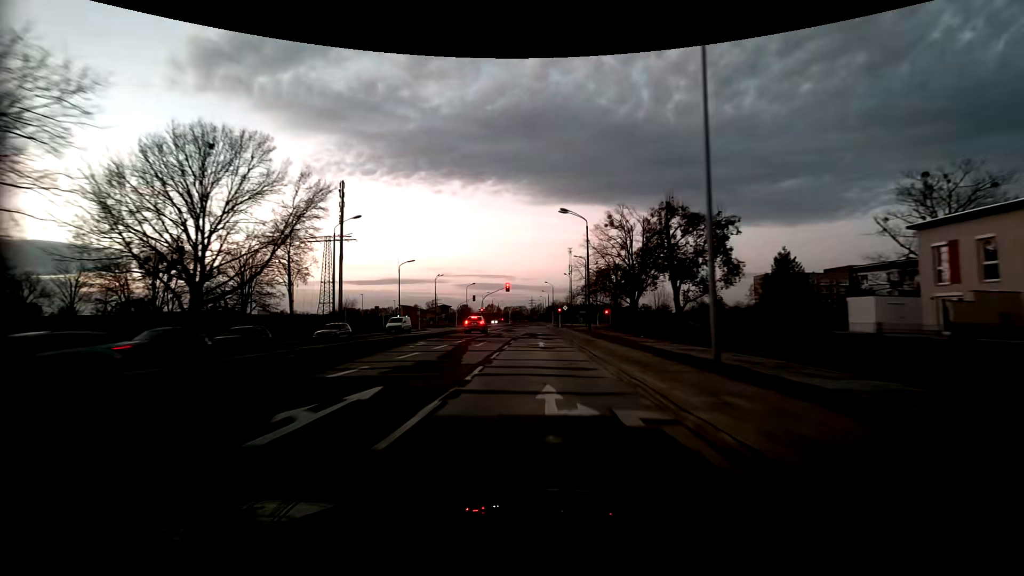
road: tertiary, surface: asphalt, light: Dusk
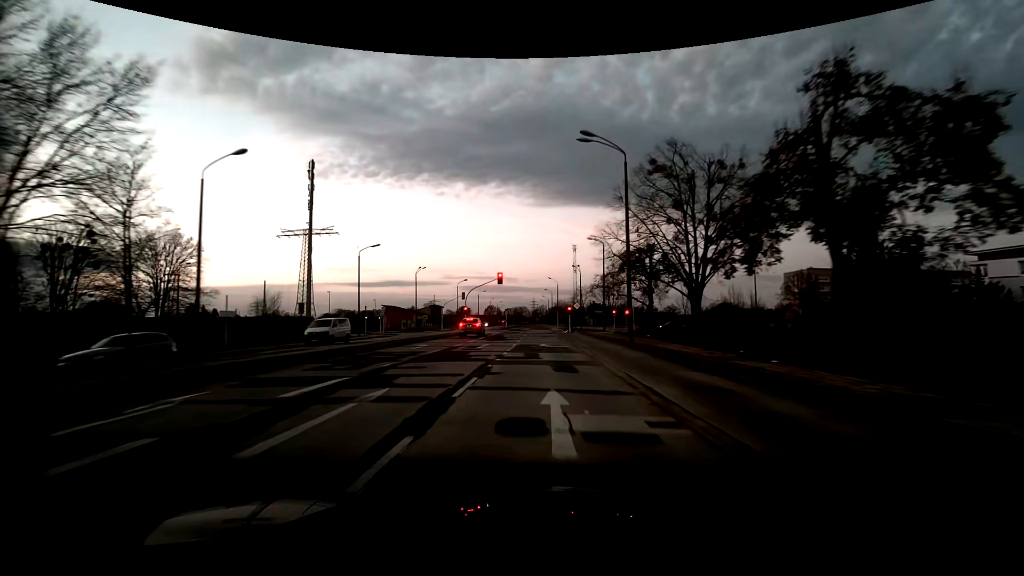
(-0.1, +19.9) m; 0°
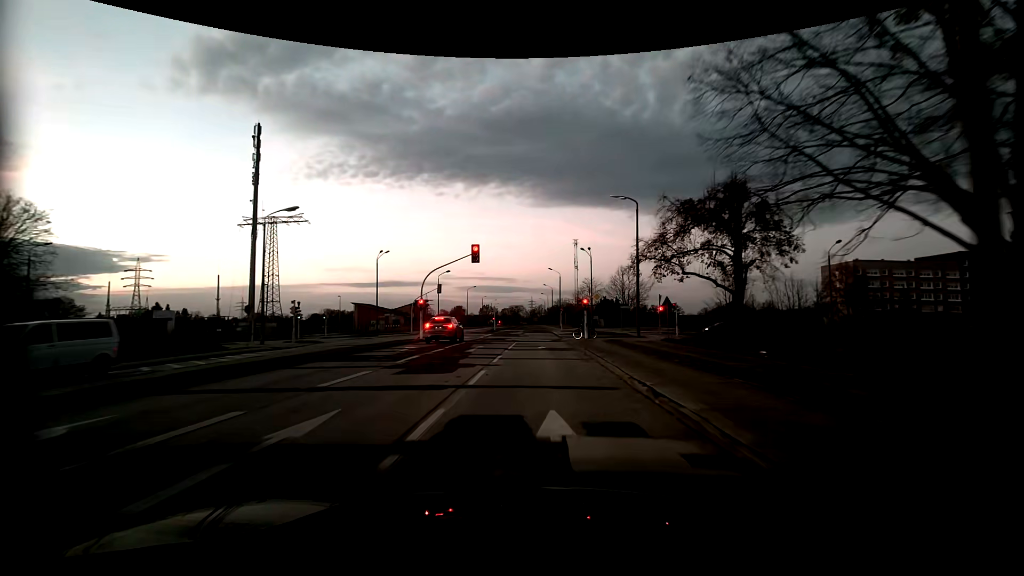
(0.0, +21.9) m; 0°
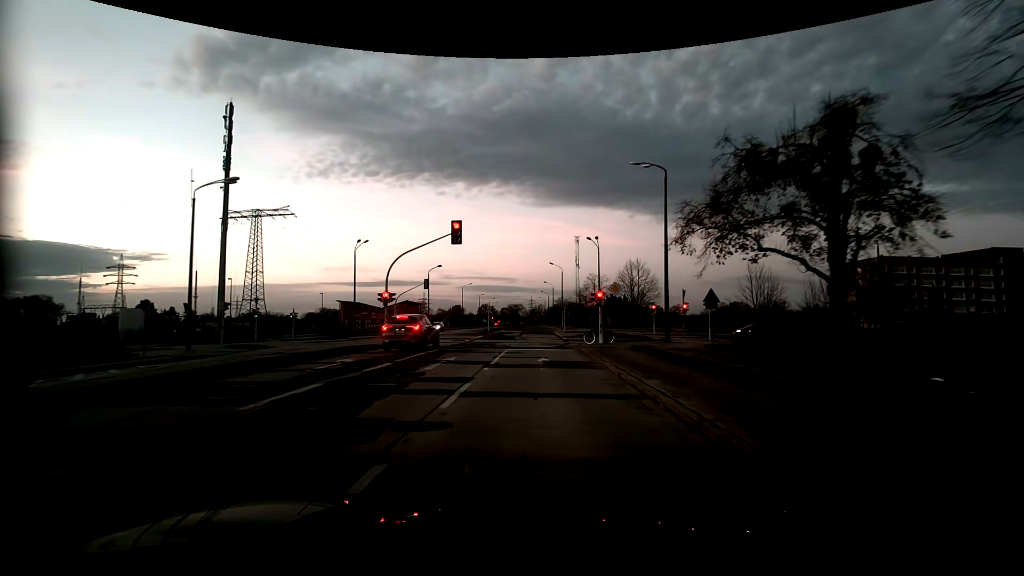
(0.0, +8.8) m; 0°
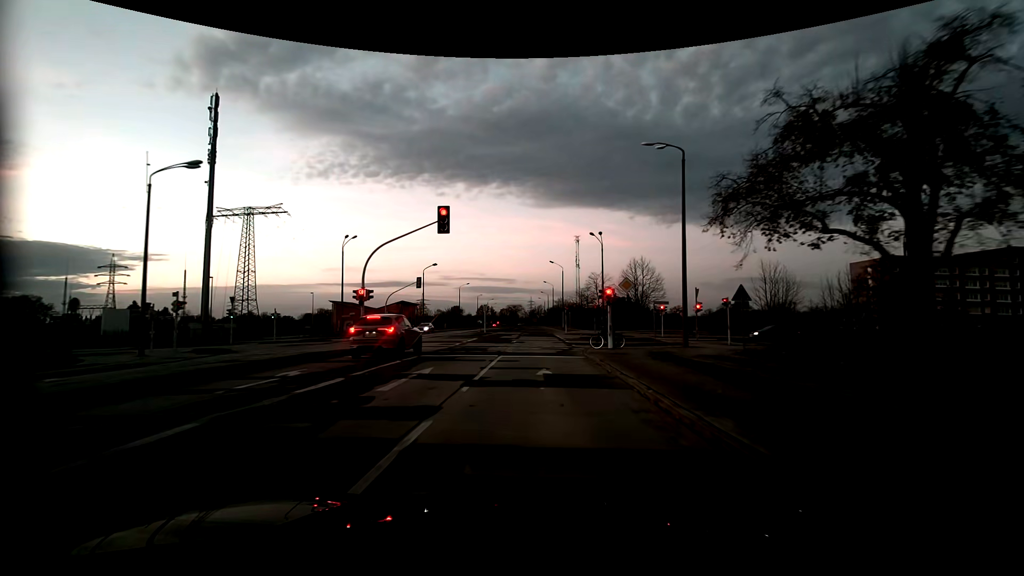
(0.0, +3.8) m; 0°
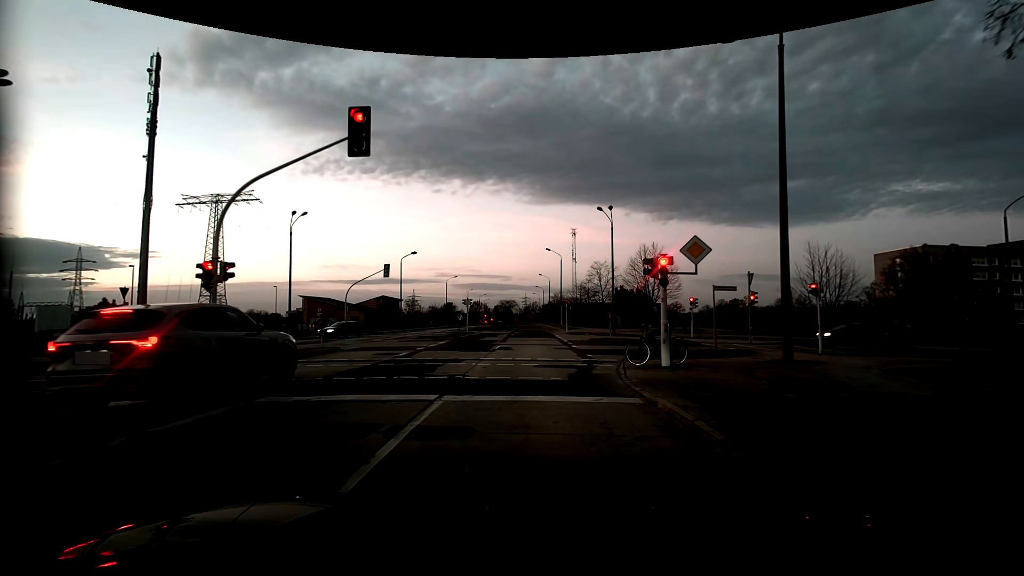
(0.0, +11.1) m; +1°
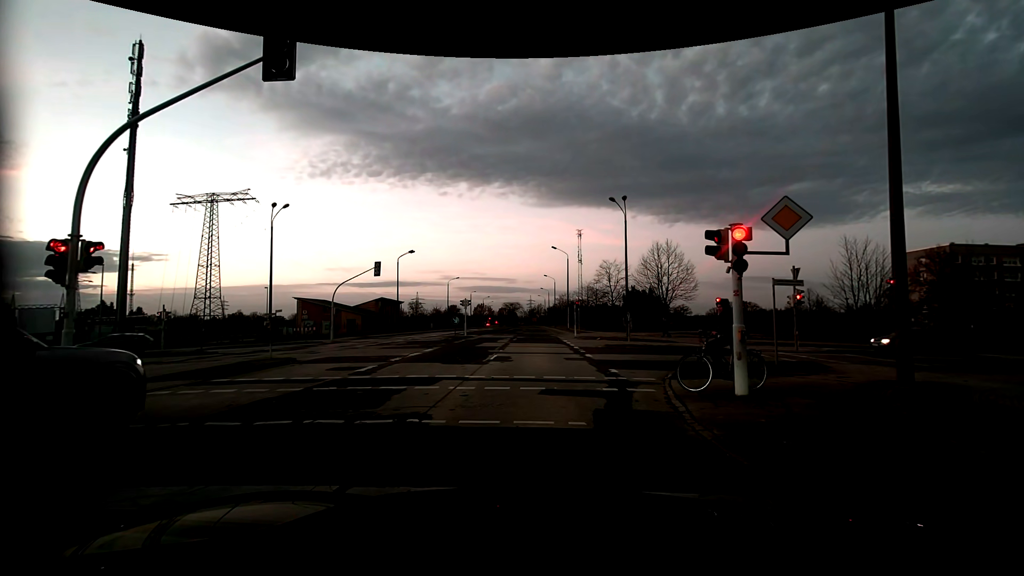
(-0.1, +4.3) m; -1°
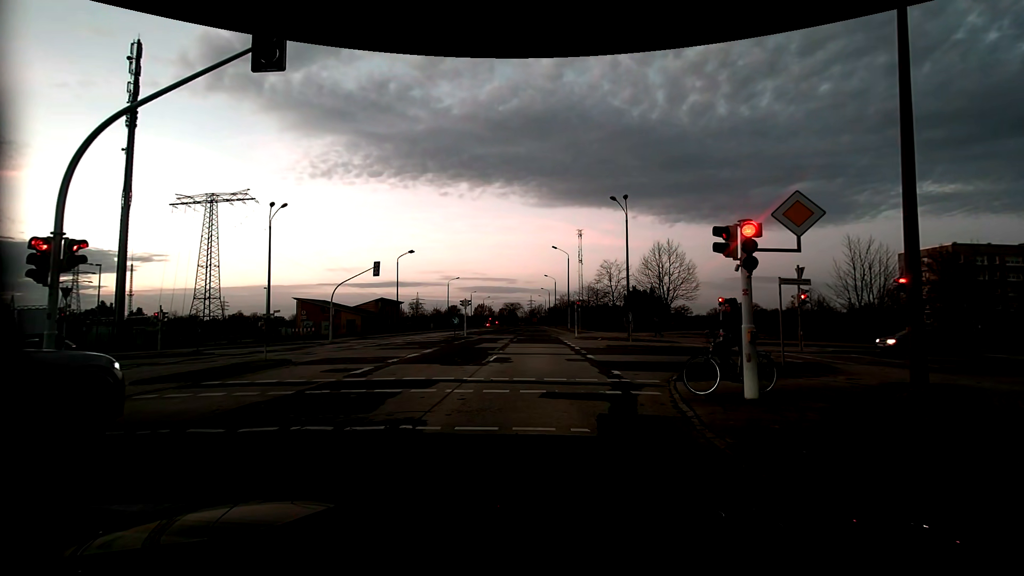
(0.0, +0.3) m; 0°
(0, +10) (0, +20) (0, +30) (-1, +40) (-1, +50) (-1, +60) (-1, +70) (-1, +80) (-1, +90) (-1, +100) m
